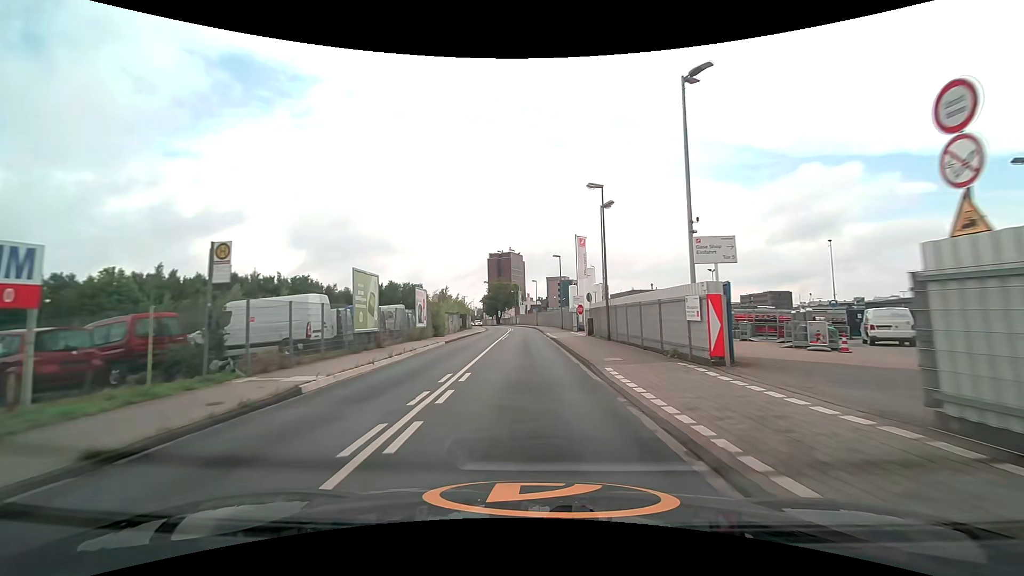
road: unclassified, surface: asphalt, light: Day
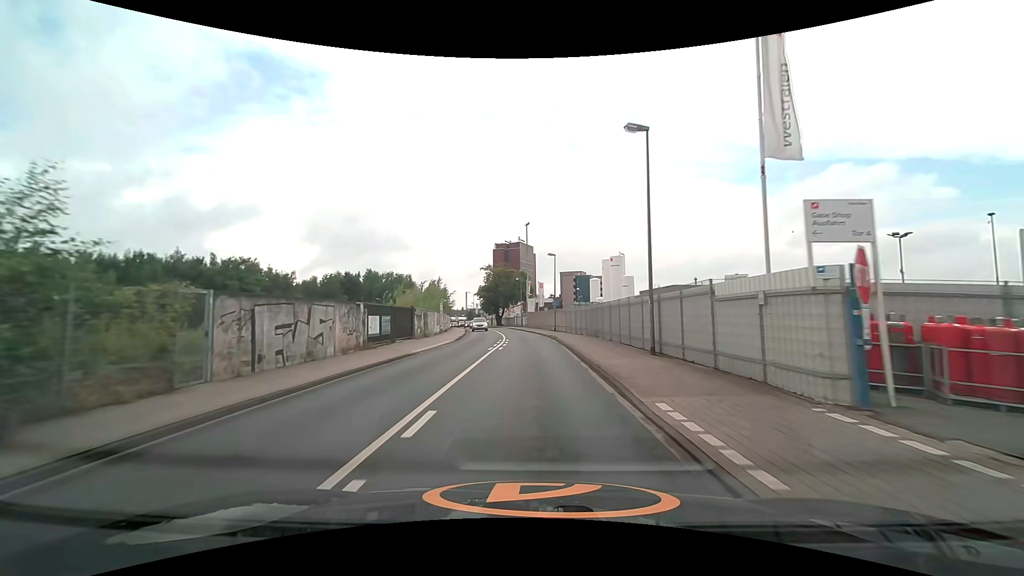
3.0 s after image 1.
(-0.3, +35.8) m; -1°
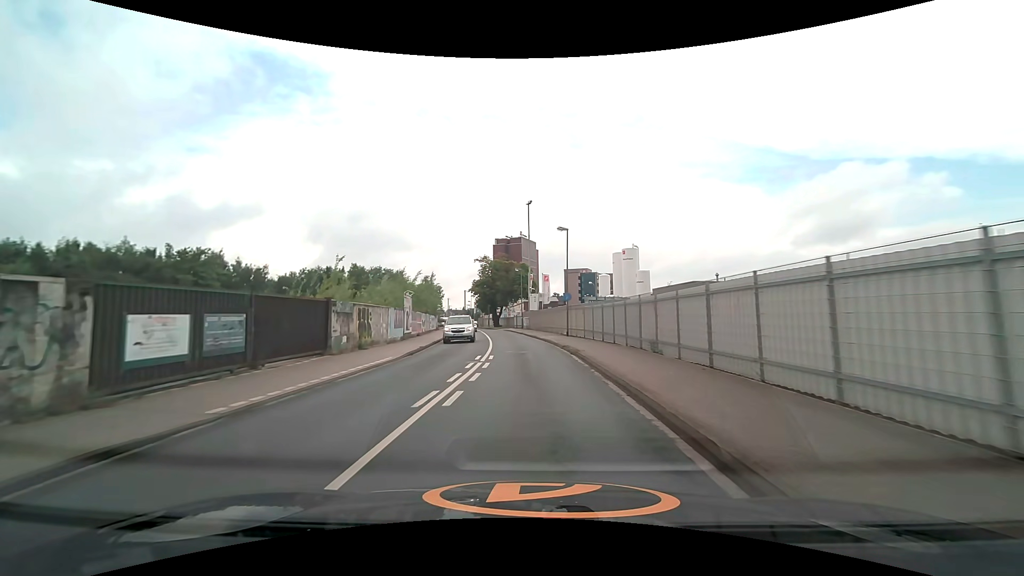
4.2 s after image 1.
(0.0, +14.4) m; 0°
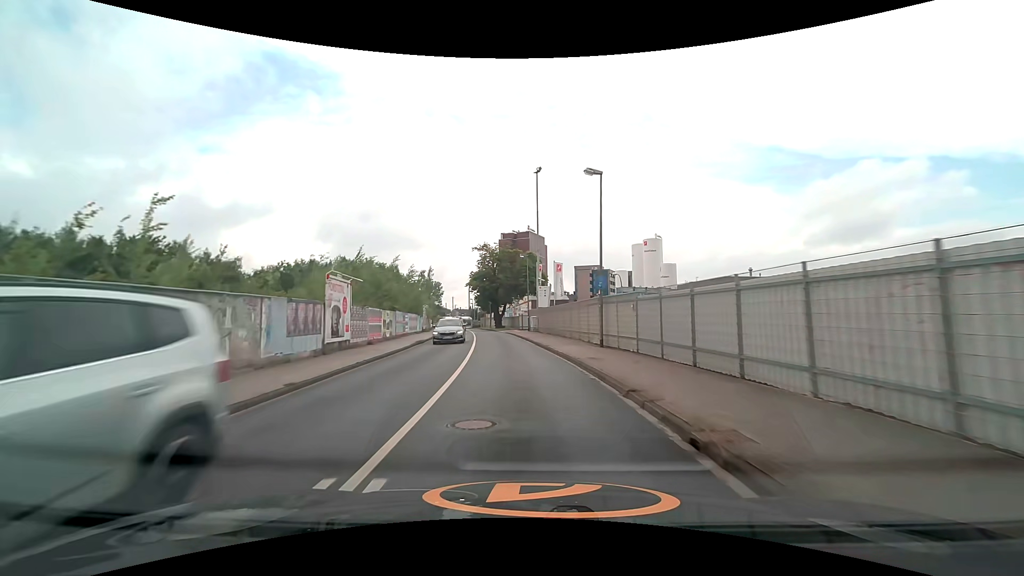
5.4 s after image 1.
(0.0, +14.1) m; -1°
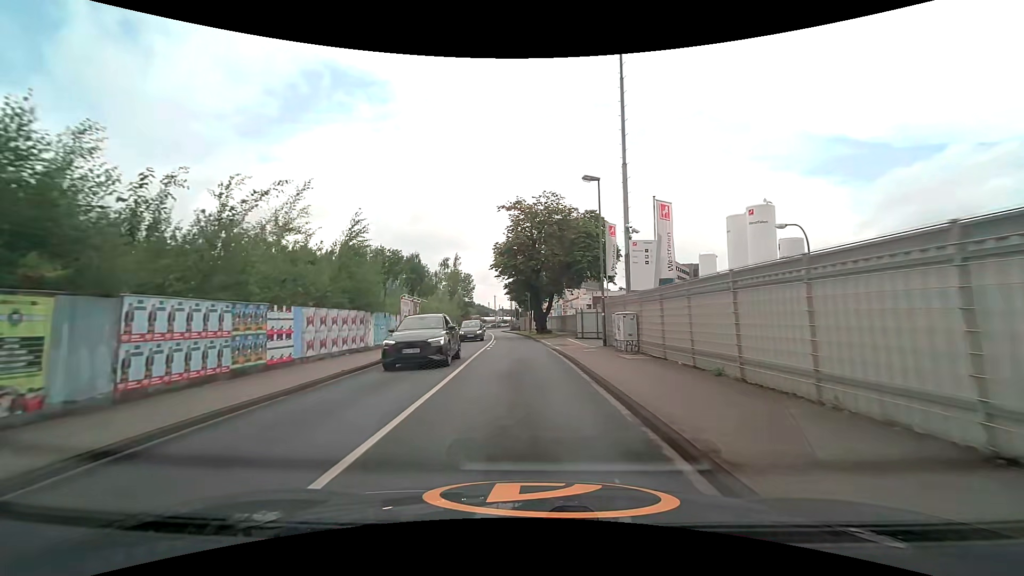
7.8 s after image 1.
(-1.3, +27.9) m; -5°
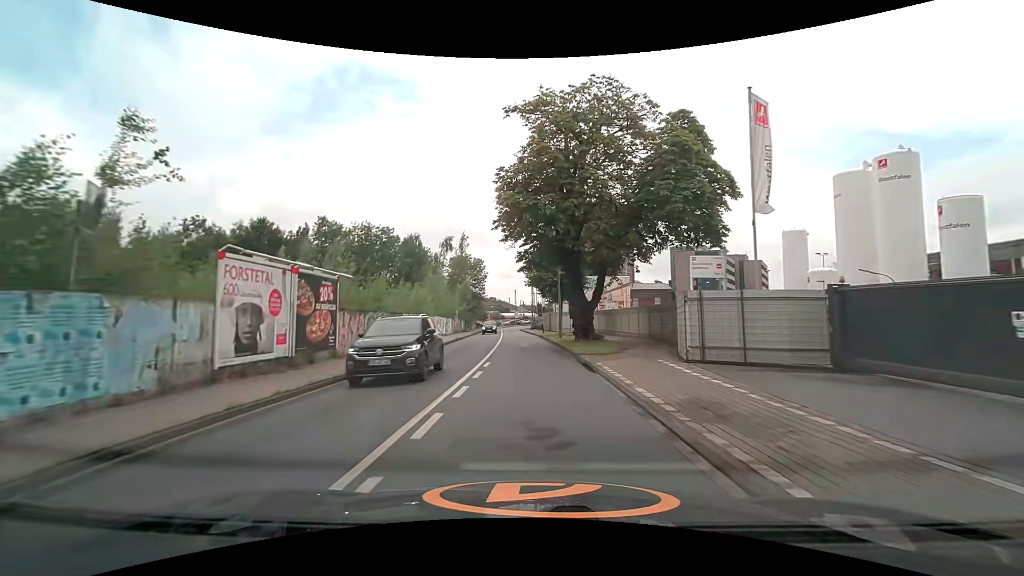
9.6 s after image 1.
(-0.5, +21.3) m; -3°
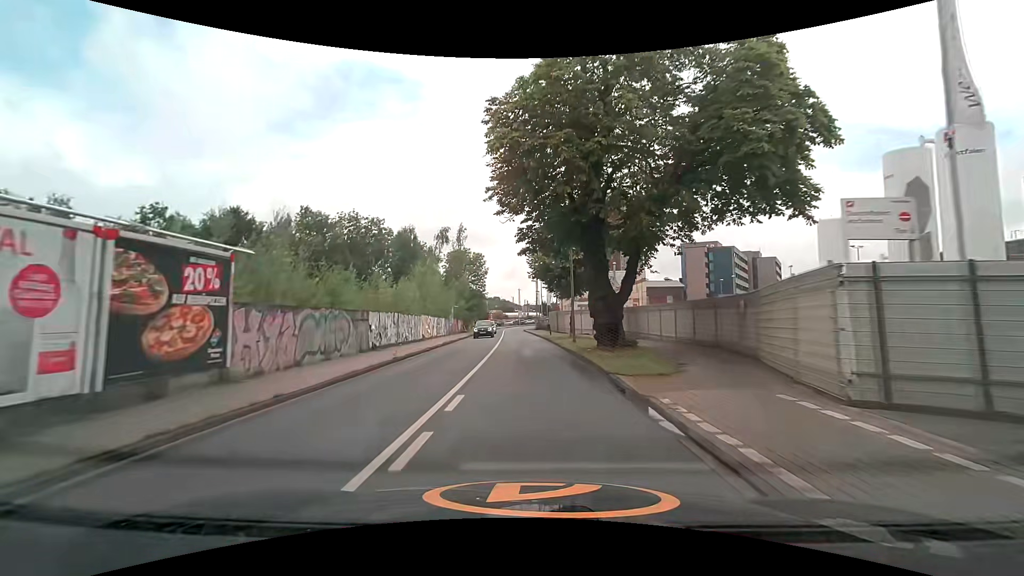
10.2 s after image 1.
(0.0, +7.2) m; 0°
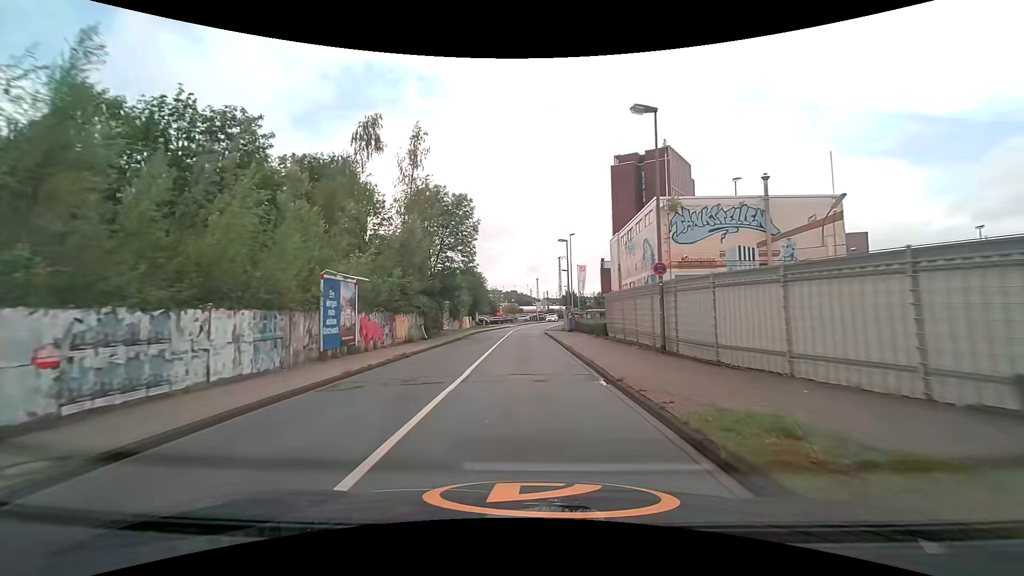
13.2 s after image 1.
(-0.7, +36.9) m; -2°
(0, +10) (0, +20) (0, +30) (0, +40) (0, +50) (0, +60) (0, +70) (+1, +80) (+3, +90) (+5, +100) m
